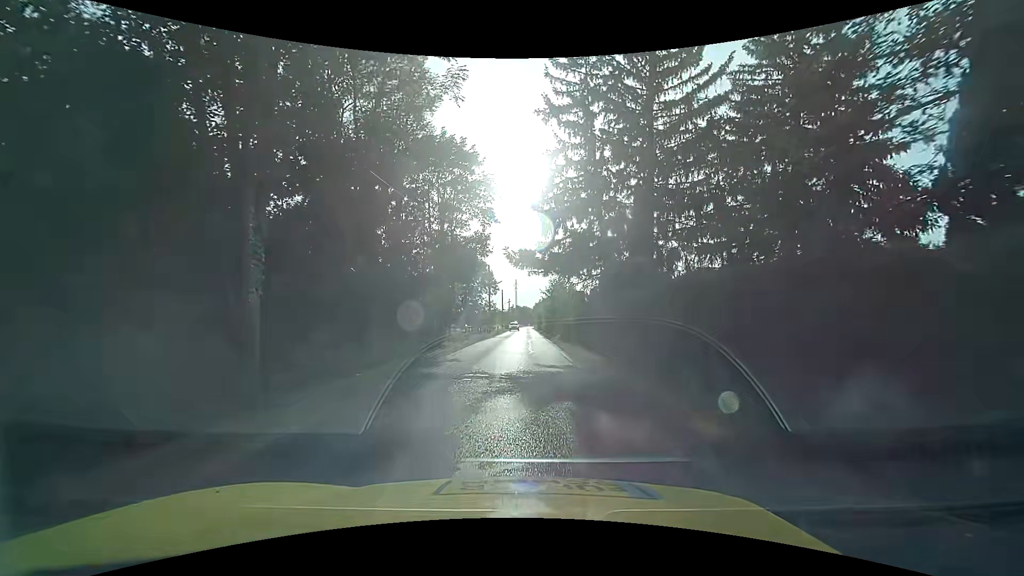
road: unclassified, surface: asphalt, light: Day
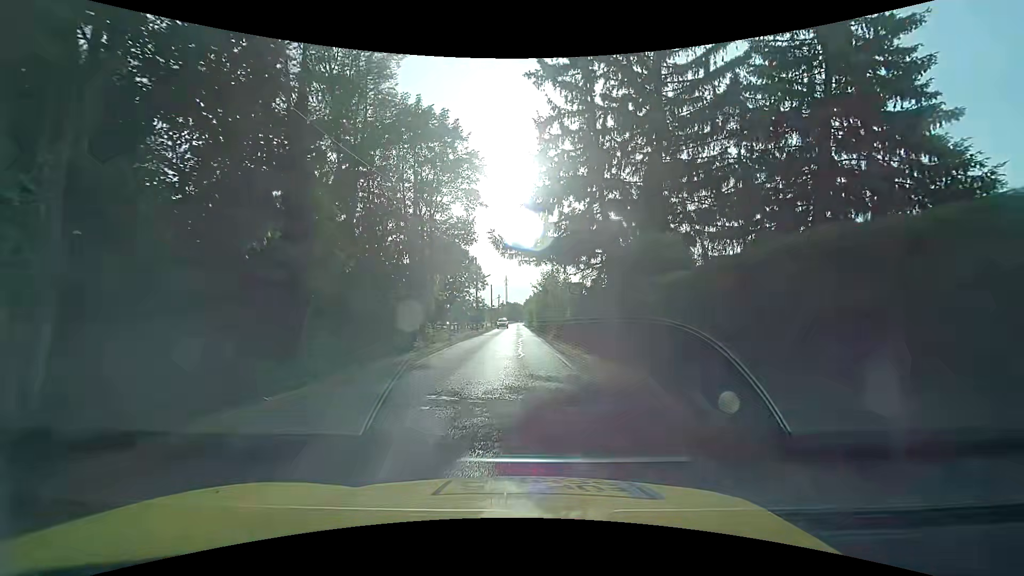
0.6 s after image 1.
(0.0, +3.9) m; +2°
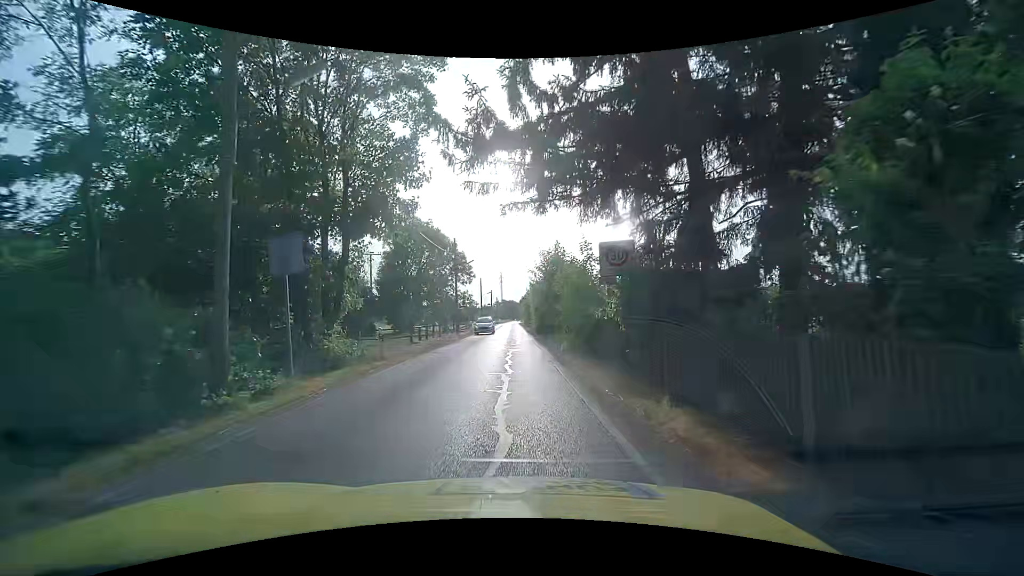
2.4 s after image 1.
(-0.1, +12.8) m; 0°
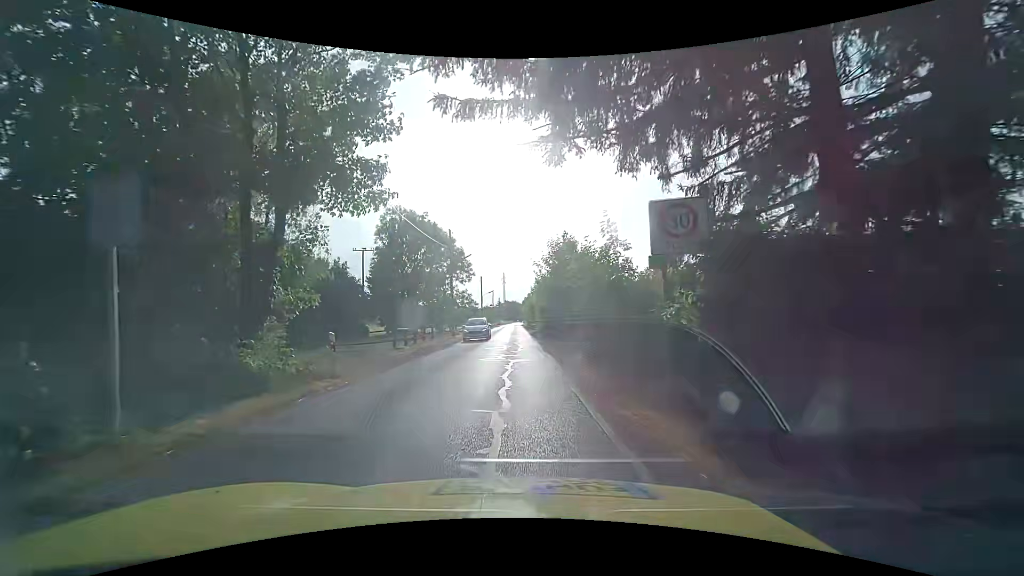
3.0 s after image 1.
(-0.1, +4.4) m; -1°
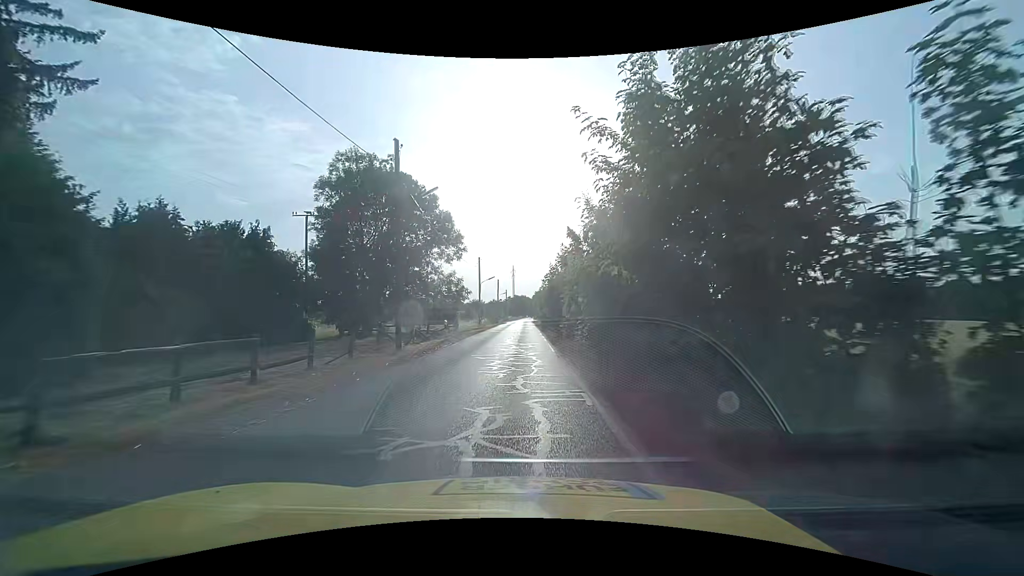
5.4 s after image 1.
(-0.3, +18.2) m; -1°
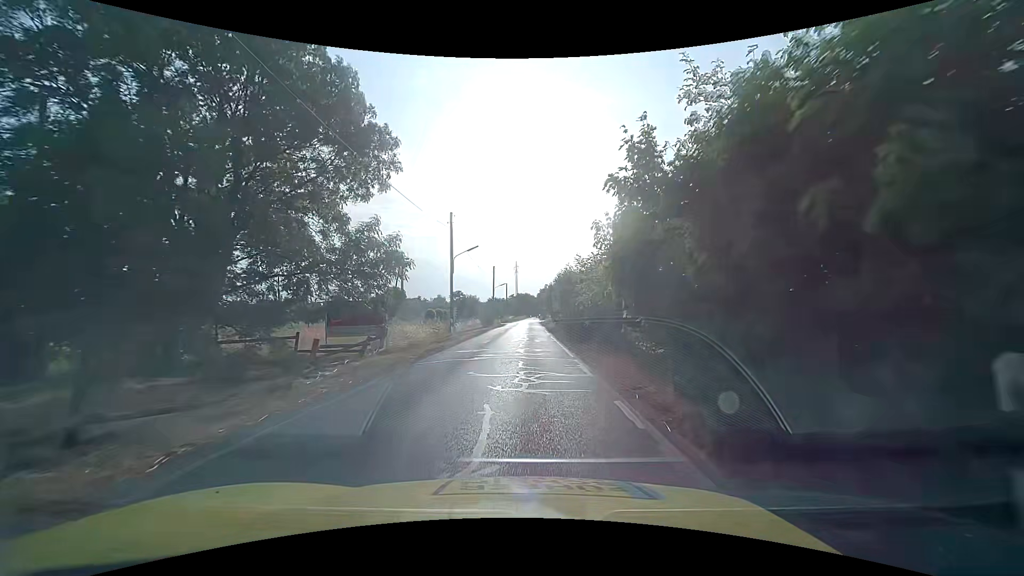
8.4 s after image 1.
(-0.2, +23.3) m; -1°
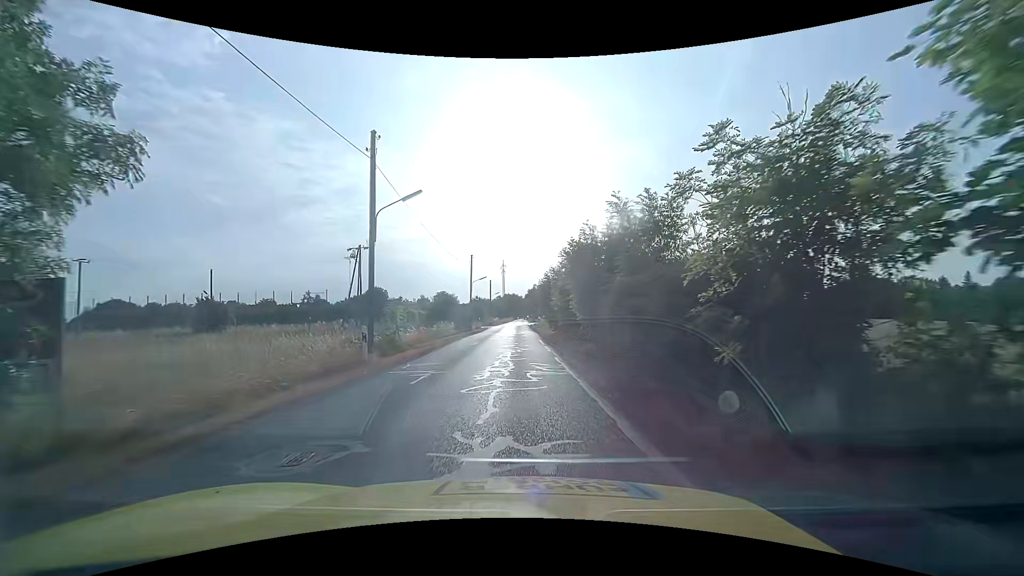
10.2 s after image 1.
(+0.2, +13.5) m; +1°
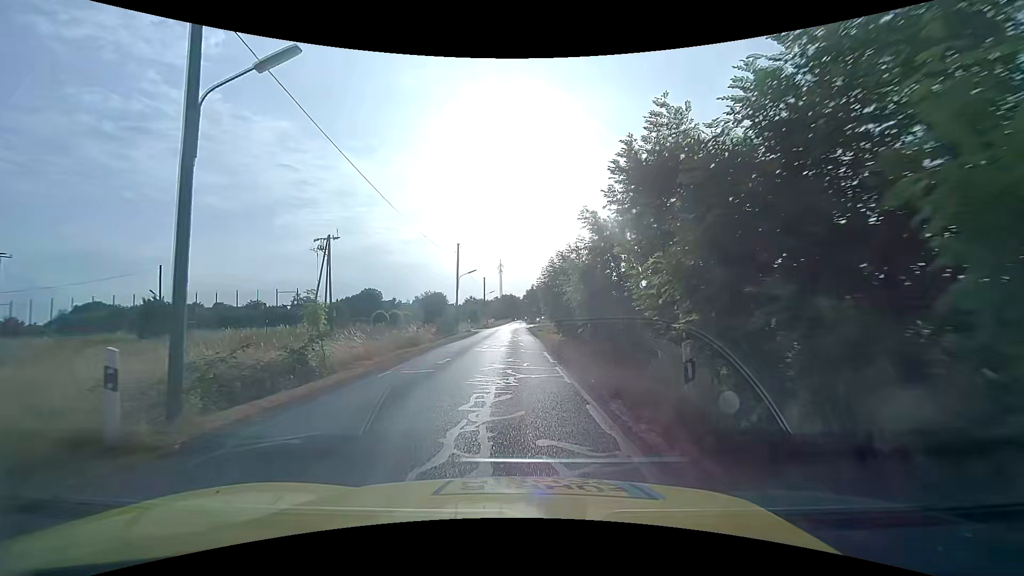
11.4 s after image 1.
(+0.1, +8.7) m; +1°
(0, +10) (0, +20) (0, +30) (-1, +40) (-1, +50) (-1, +60) (-1, +70) (-1, +80) (-1, +90) (-1, +100) m
